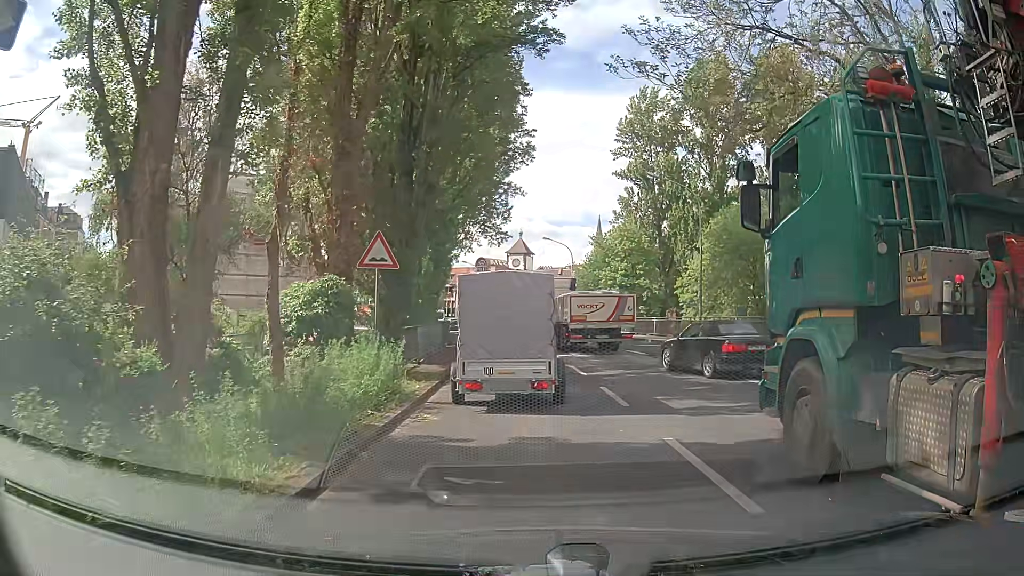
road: primary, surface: asphalt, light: Day
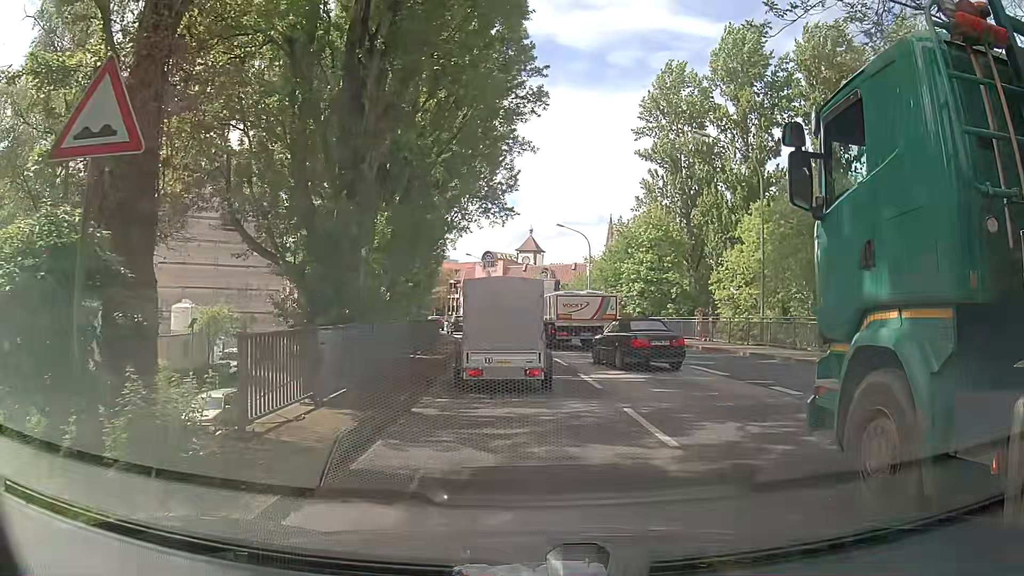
(+0.3, +9.7) m; +2°
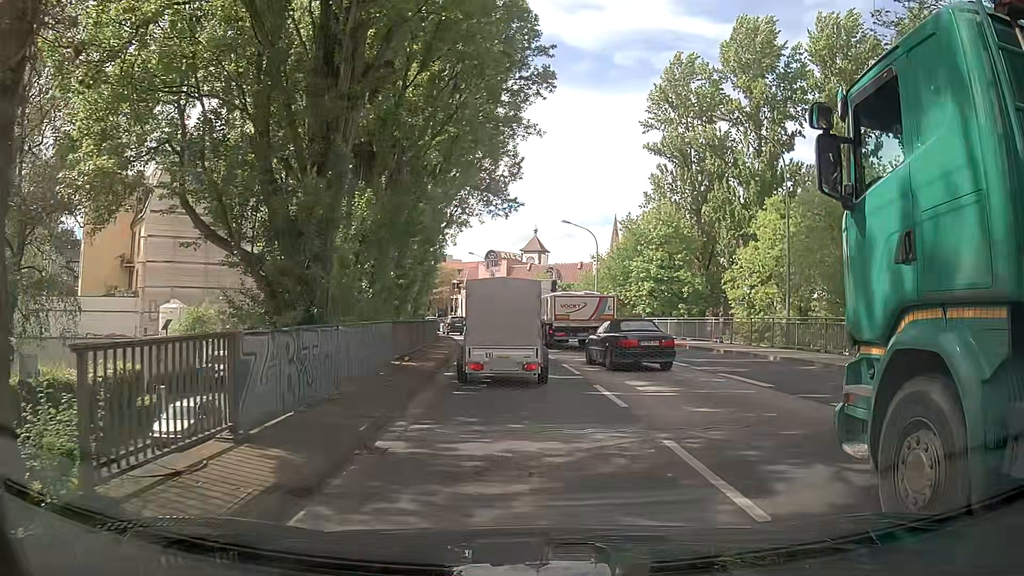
(0.0, +2.7) m; -2°
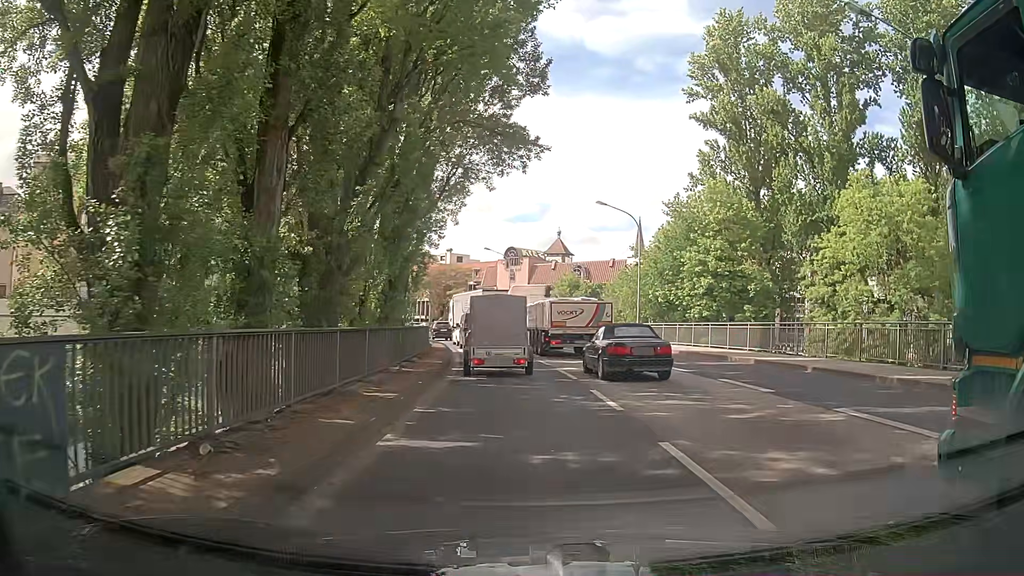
(+0.1, +12.1) m; -2°
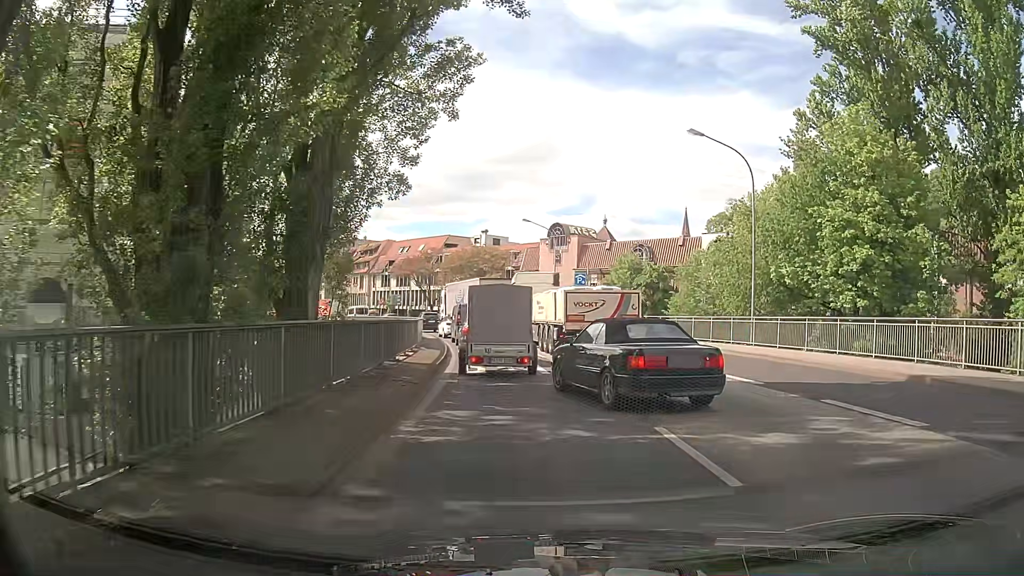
(-0.2, +17.1) m; -2°
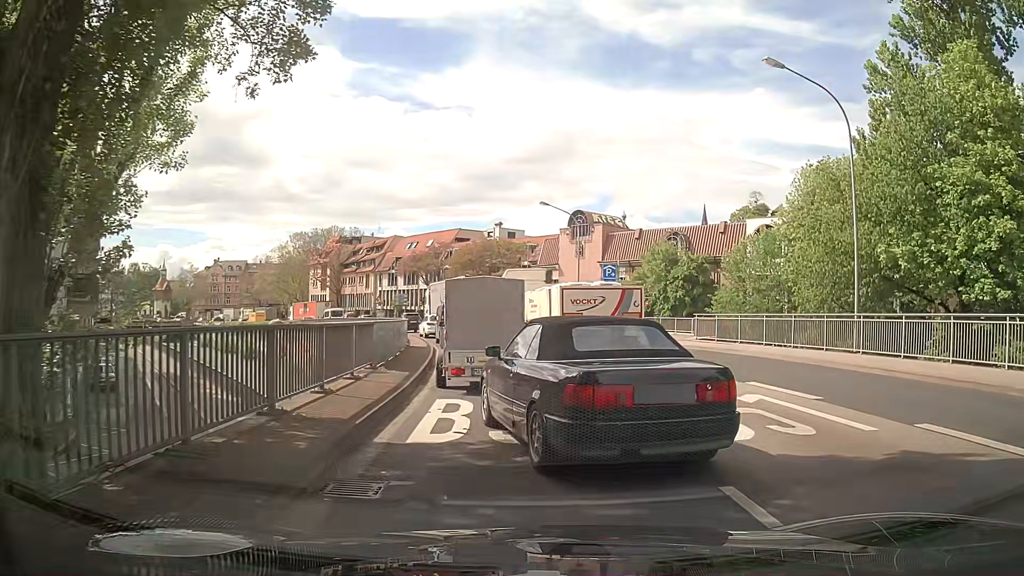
(-0.2, +8.8) m; -1°
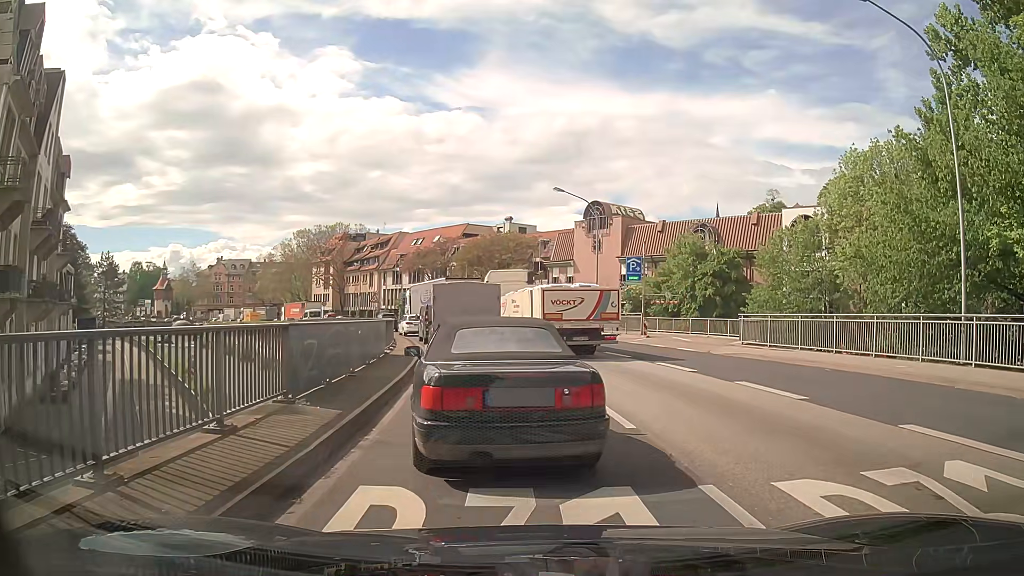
(-0.1, +5.7) m; -2°
